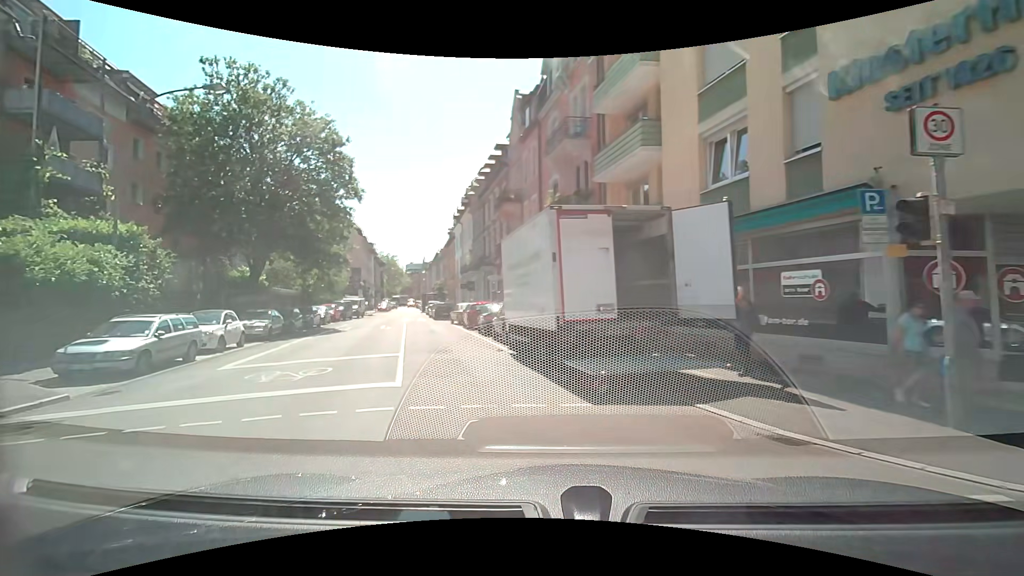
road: residential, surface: asphalt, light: Day
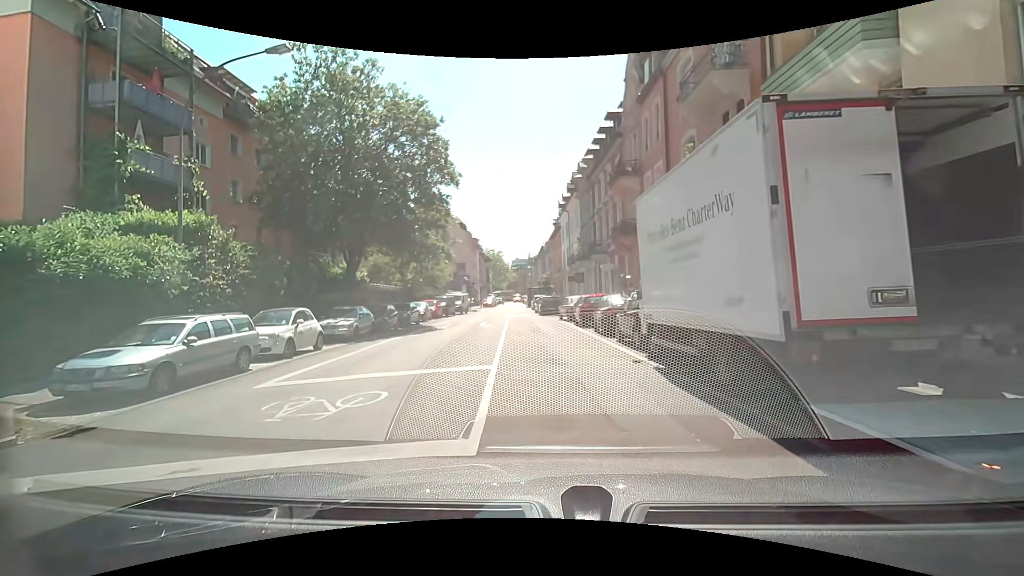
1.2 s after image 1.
(-0.6, +4.6) m; -12°
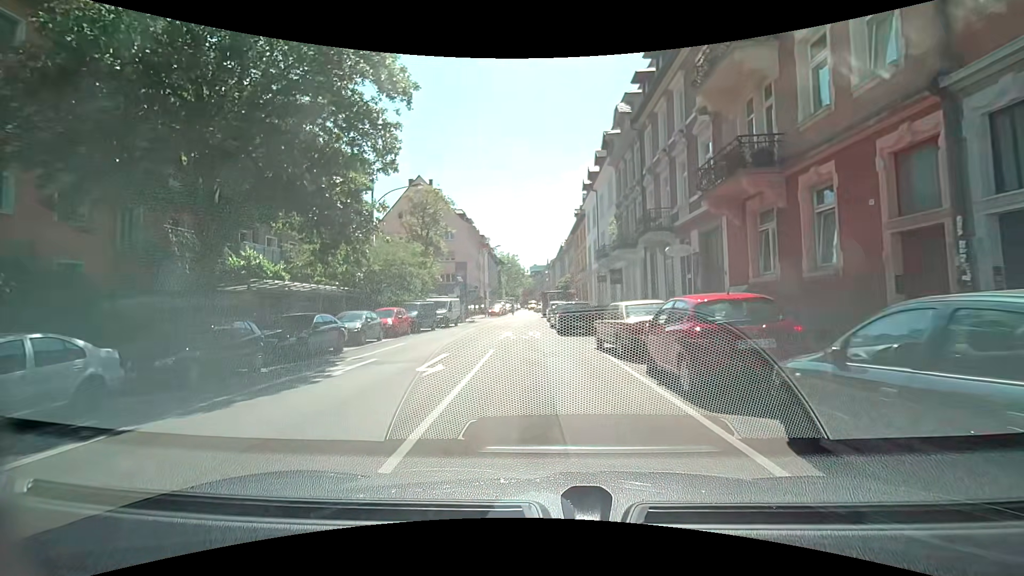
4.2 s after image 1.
(-0.9, +15.5) m; -4°
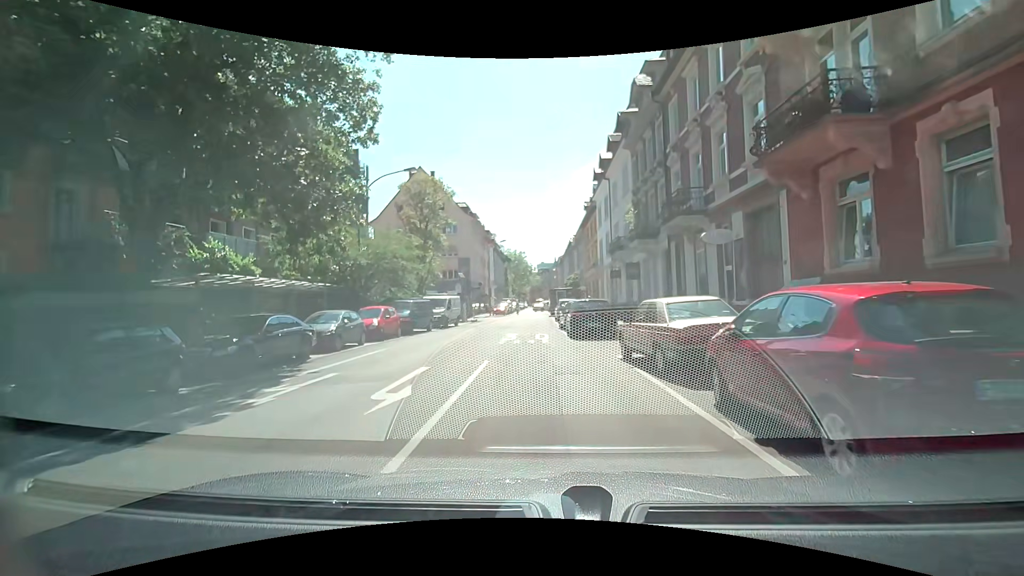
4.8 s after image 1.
(-0.1, +3.5) m; -1°
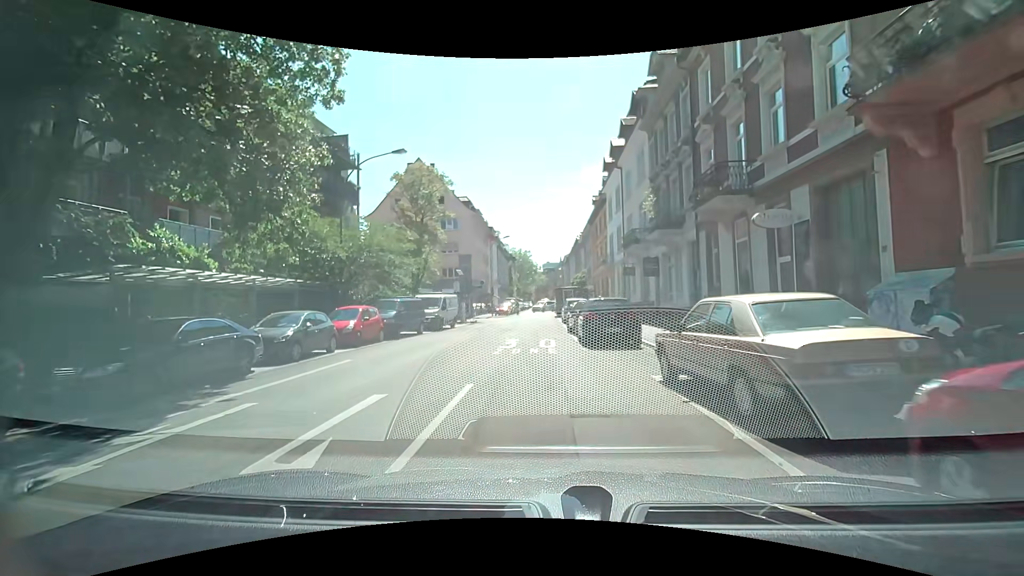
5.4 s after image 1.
(0.0, +3.6) m; -1°
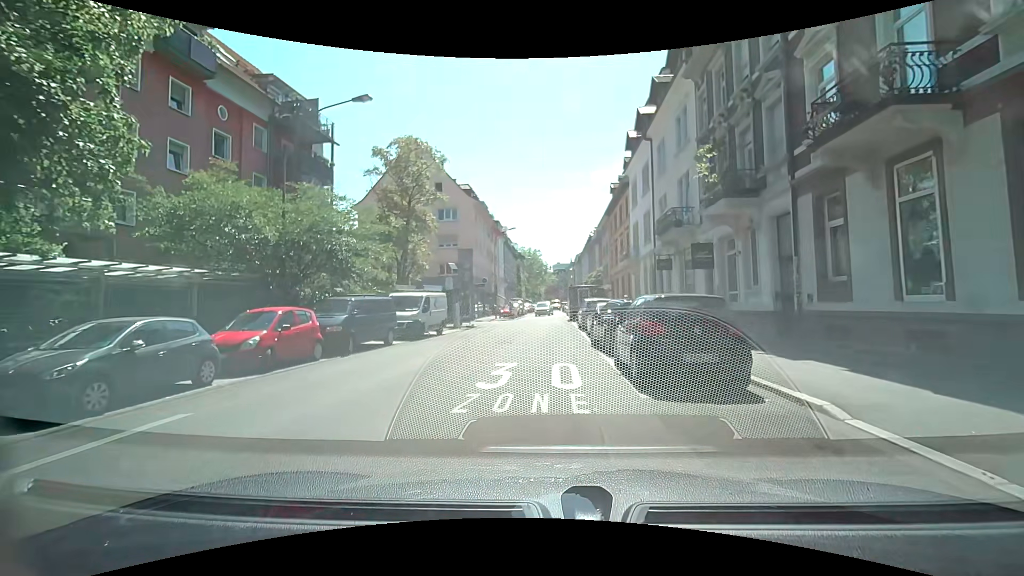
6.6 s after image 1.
(+0.1, +7.1) m; 0°
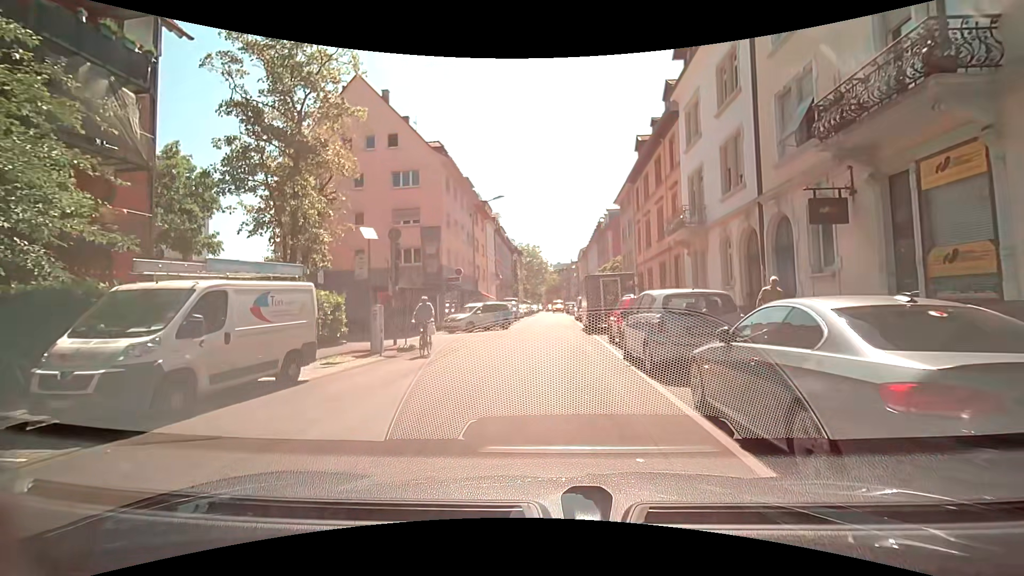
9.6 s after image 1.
(-0.3, +15.4) m; -1°
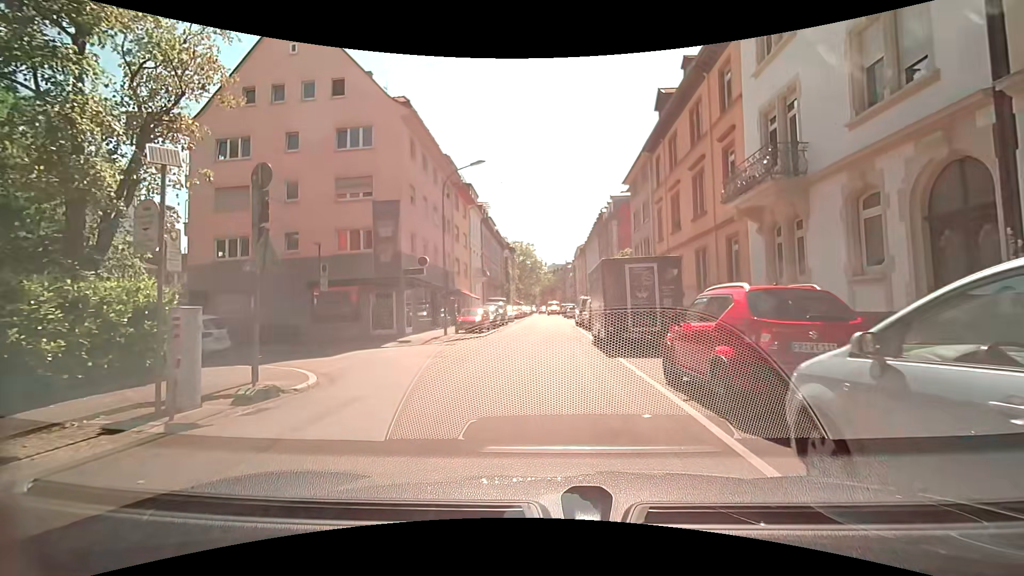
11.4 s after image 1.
(+0.1, +8.9) m; +2°
